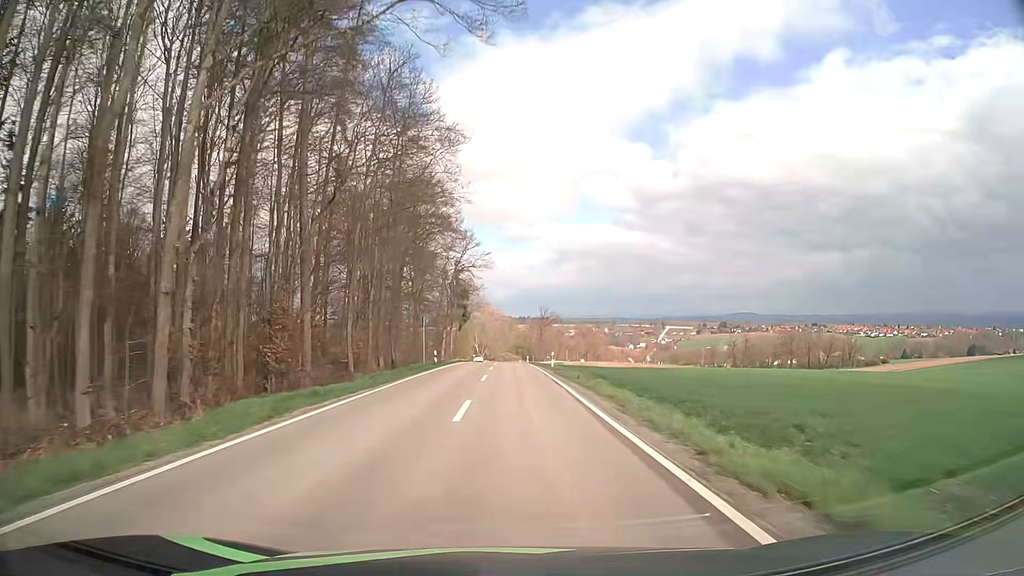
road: tertiary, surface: asphalt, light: Day
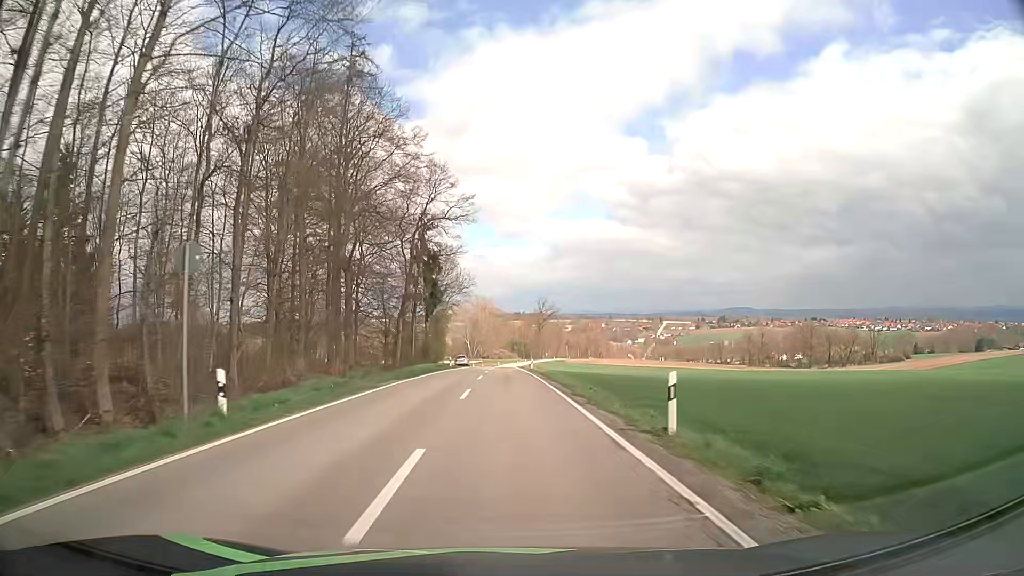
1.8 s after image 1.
(+0.1, +31.5) m; 0°
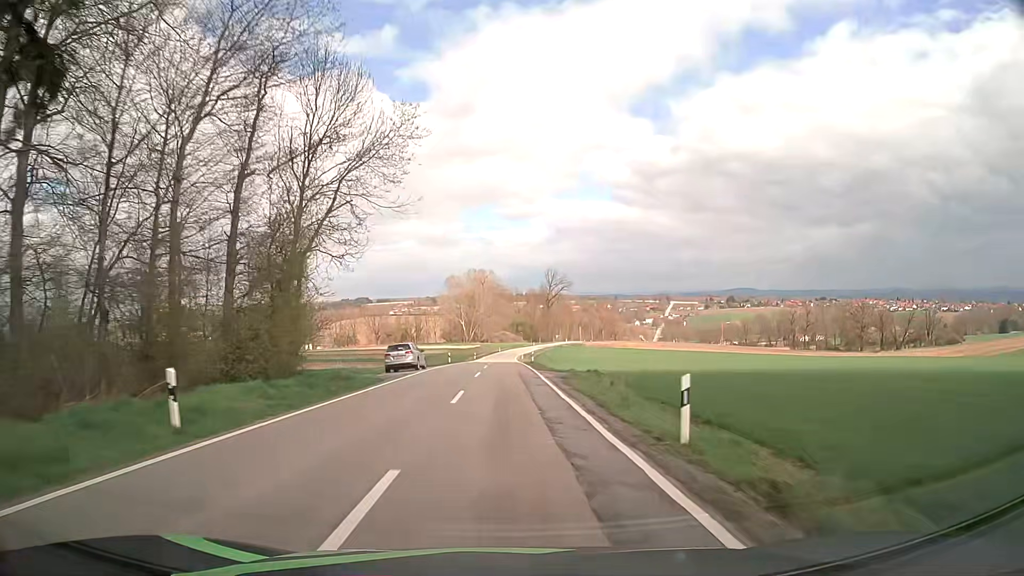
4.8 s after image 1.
(-0.1, +51.2) m; -1°
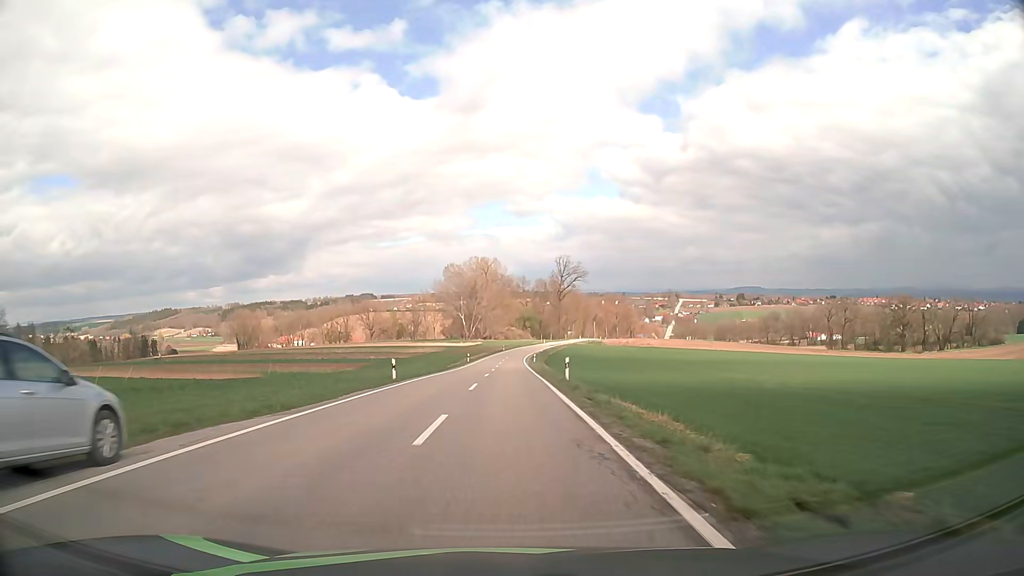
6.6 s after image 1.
(+0.2, +30.8) m; 0°
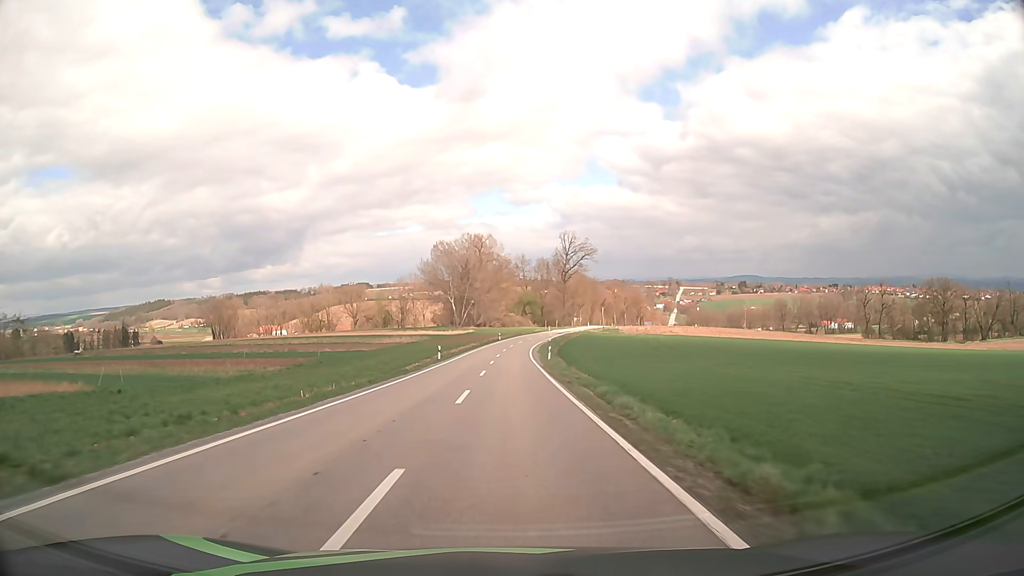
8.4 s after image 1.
(0.0, +31.1) m; 0°
